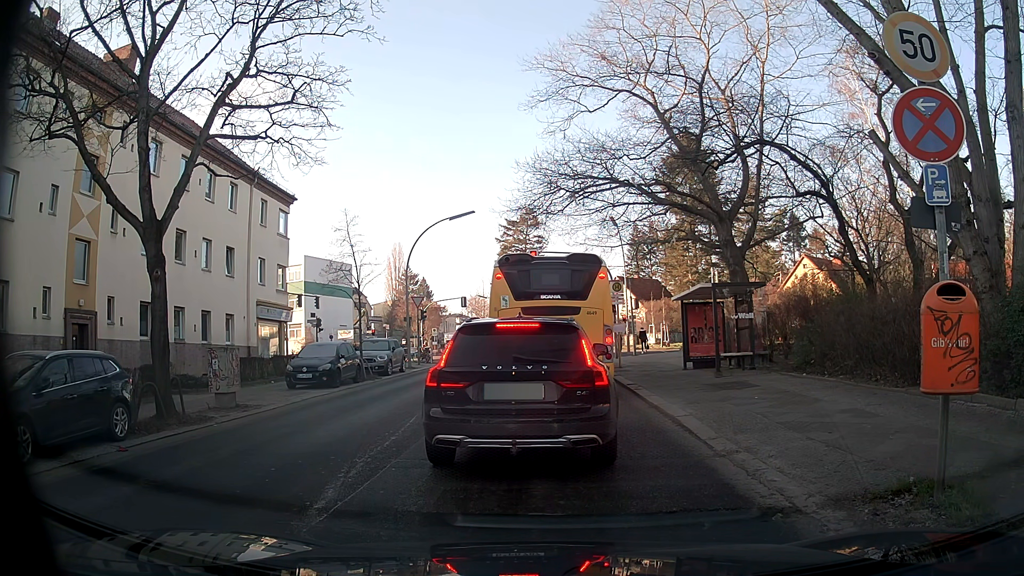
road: tertiary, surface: asphalt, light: Day
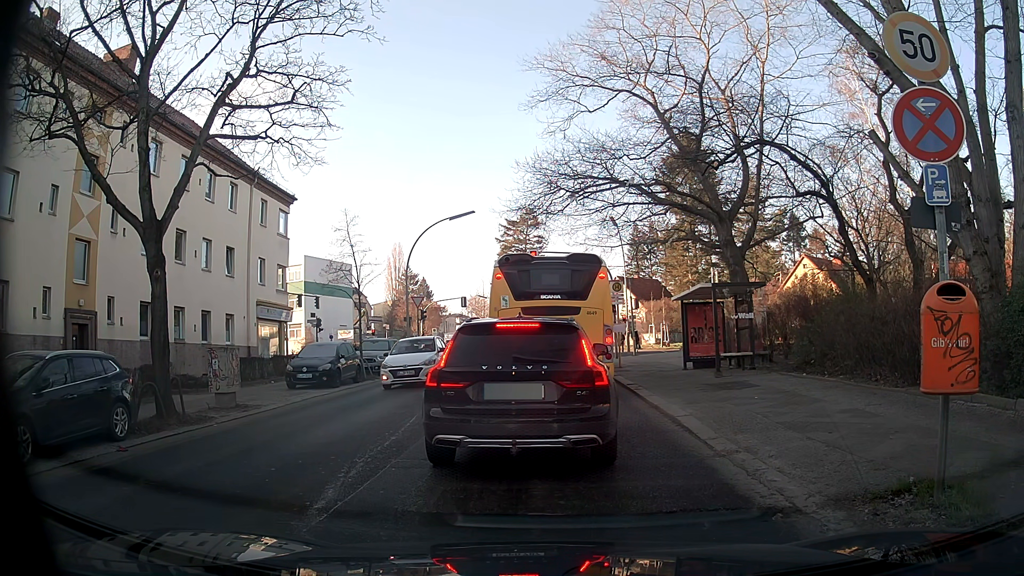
(0.0, 0.0) m; 0°
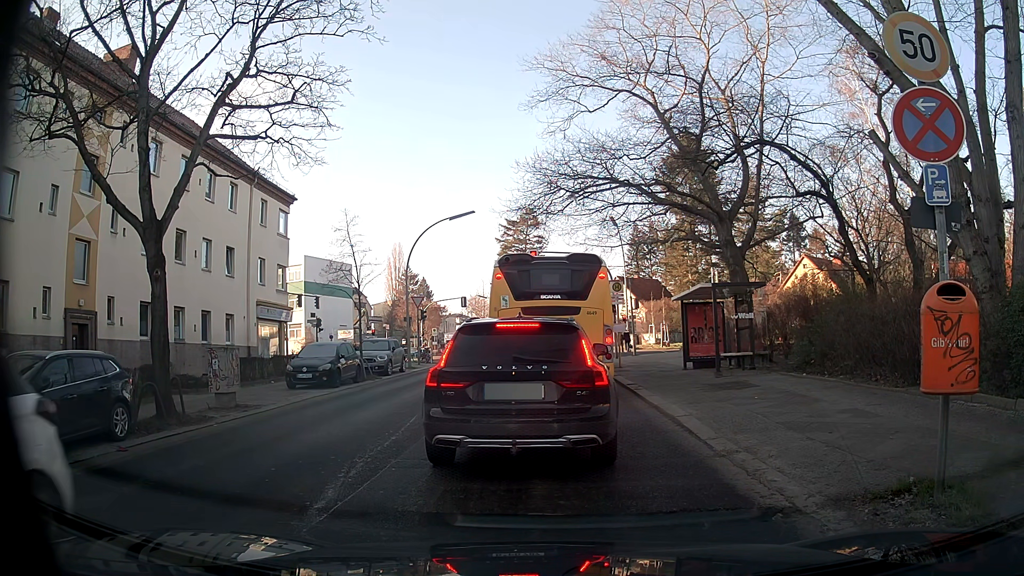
(0.0, 0.0) m; 0°
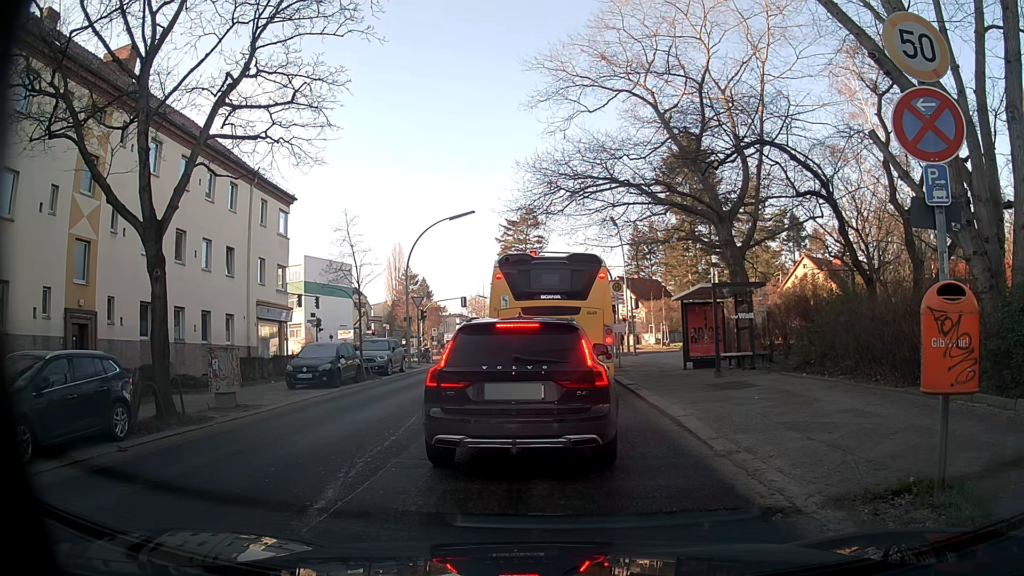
(0.0, 0.0) m; 0°
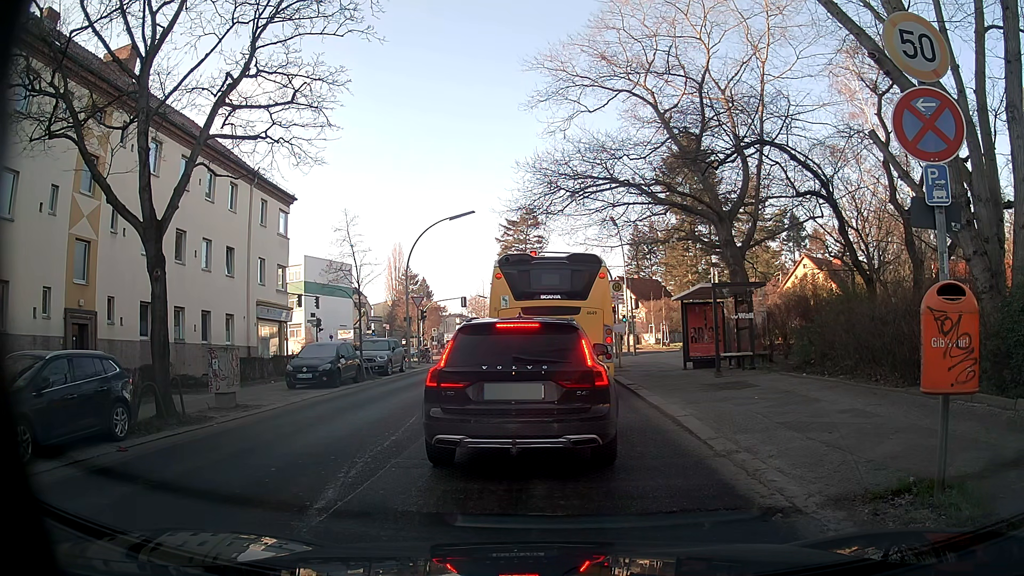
(0.0, 0.0) m; 0°
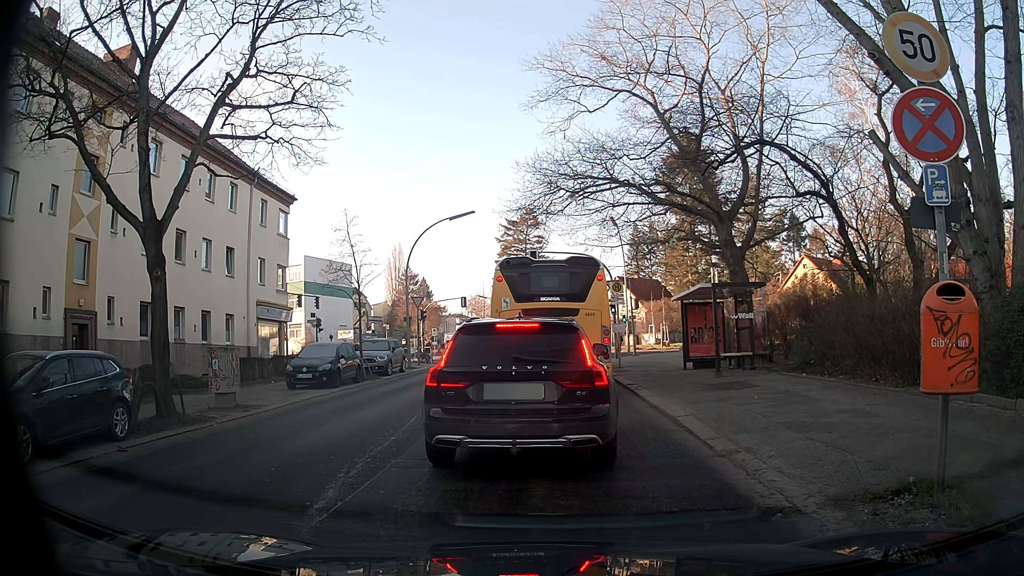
(0.0, 0.0) m; 0°
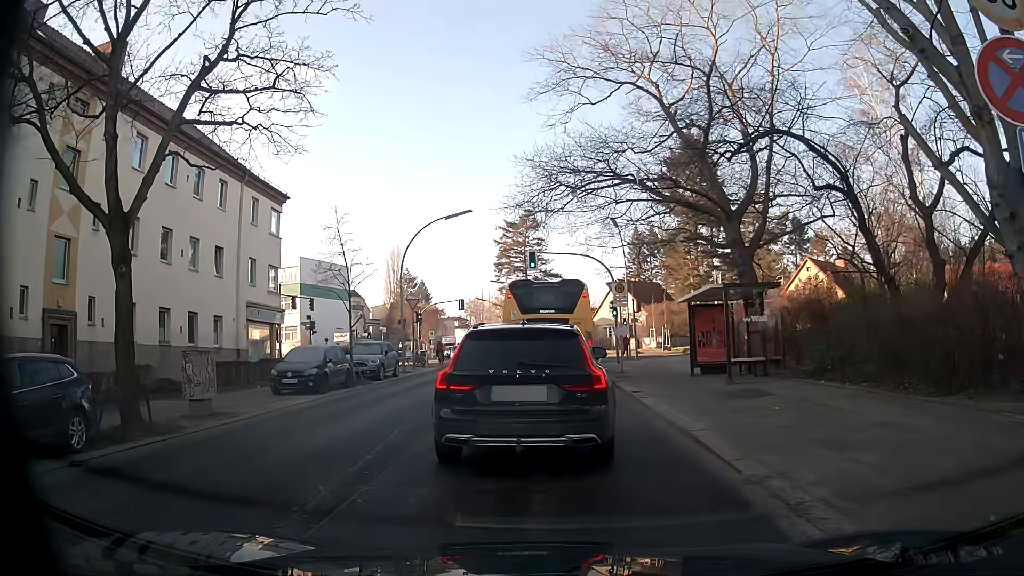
(0.0, +1.3) m; 0°
